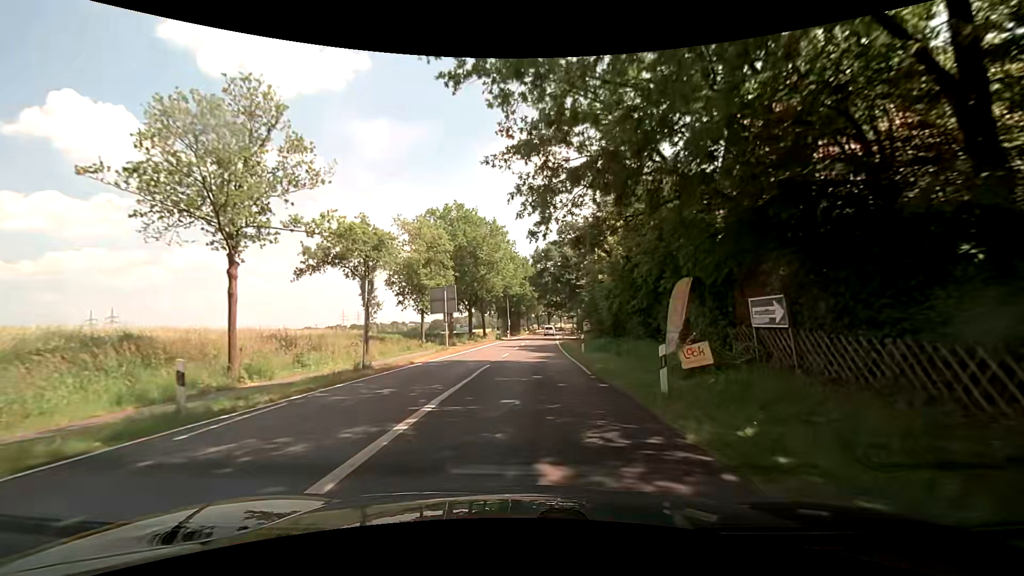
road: secondary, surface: asphalt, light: Day
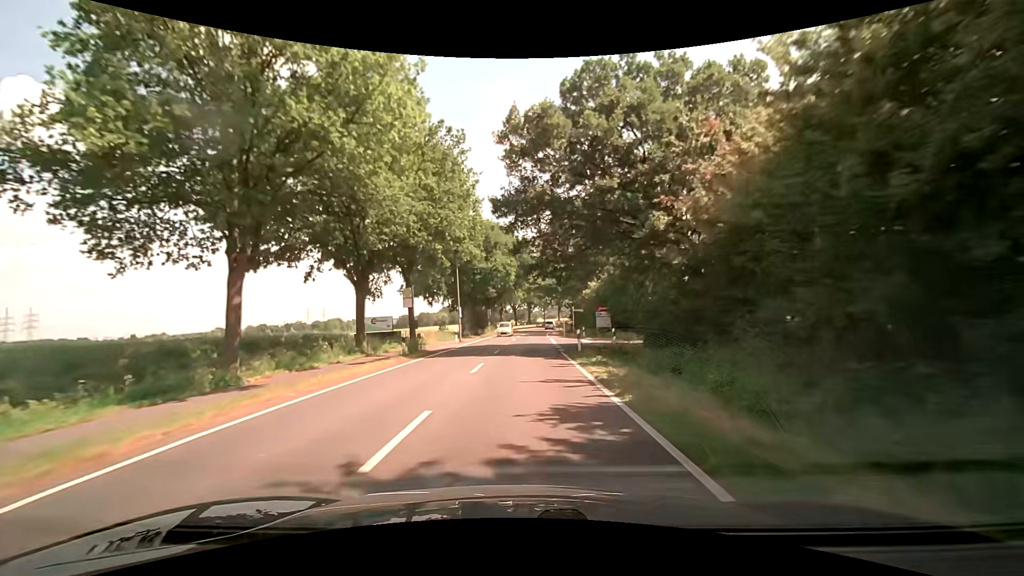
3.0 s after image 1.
(+0.9, +38.0) m; +2°
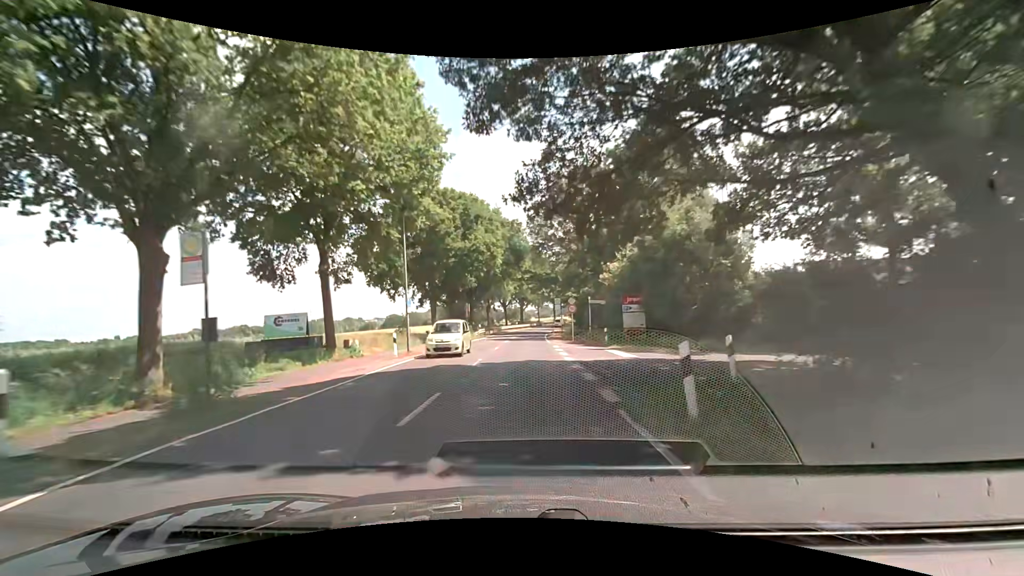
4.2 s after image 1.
(+0.2, +16.1) m; +1°
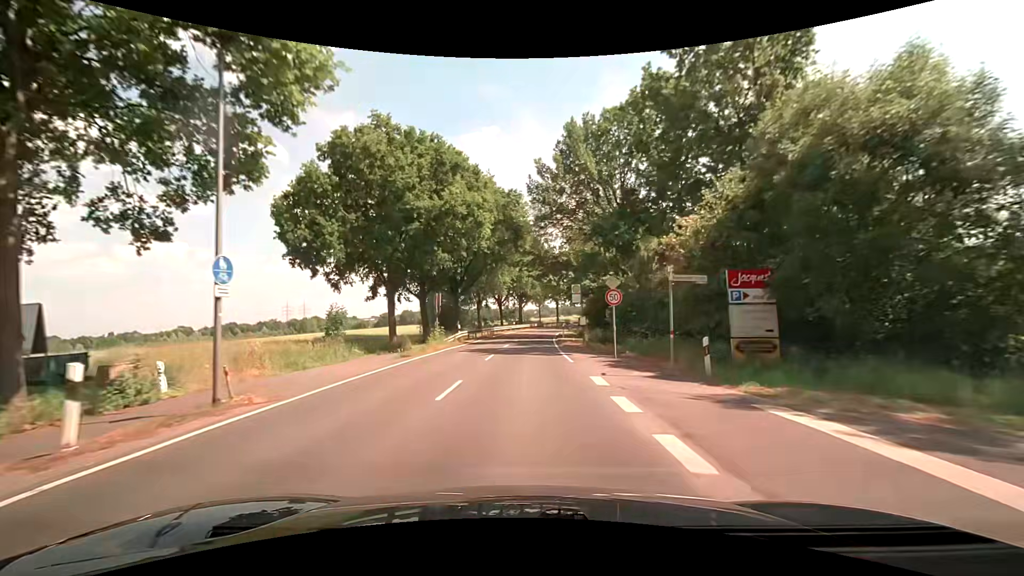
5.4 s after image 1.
(-0.2, +15.9) m; -1°
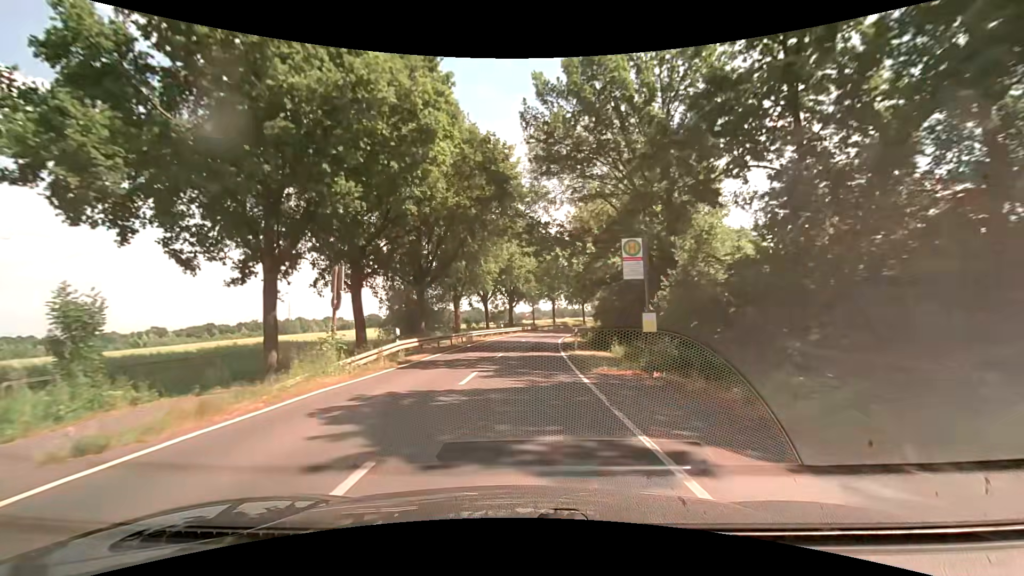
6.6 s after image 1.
(+0.2, +15.7) m; +2°
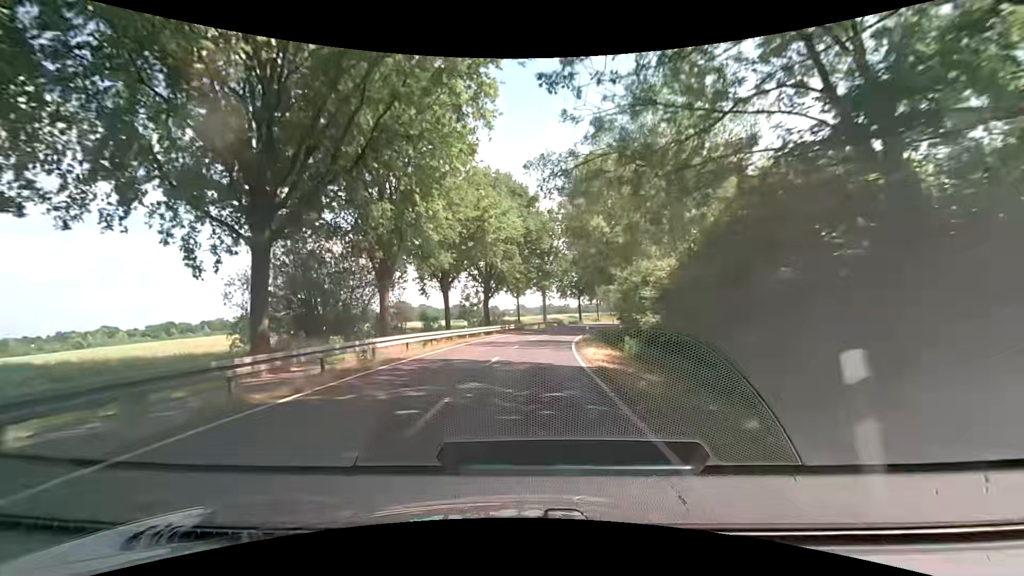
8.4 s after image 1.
(+0.2, +23.2) m; +1°
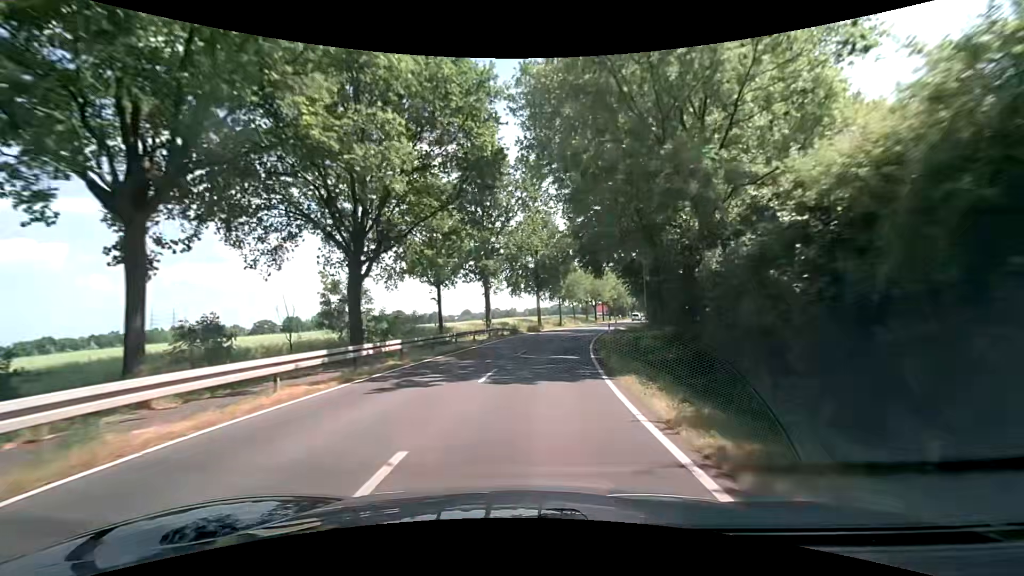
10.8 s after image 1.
(+1.6, +30.3) m; +7°
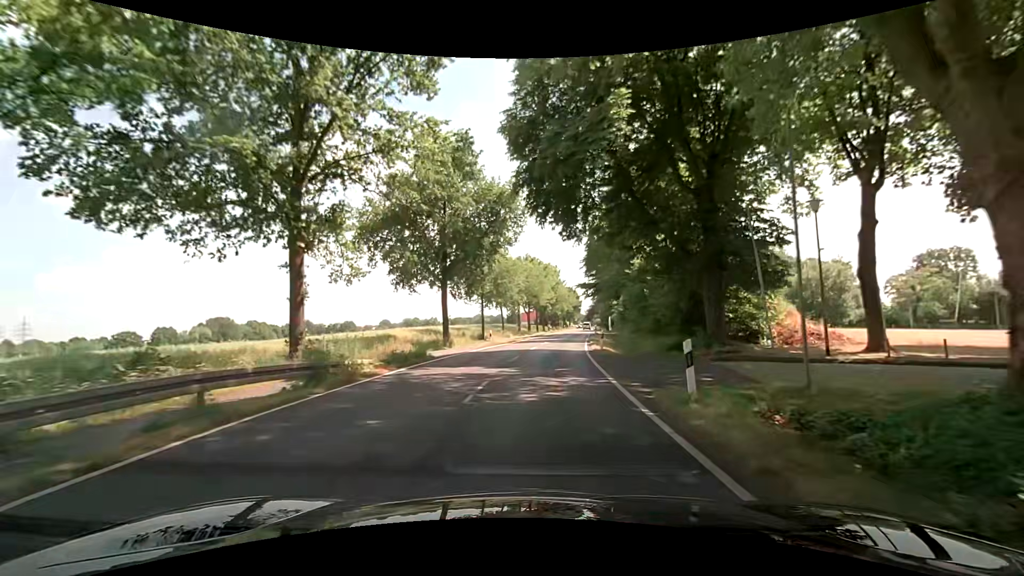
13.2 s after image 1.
(+1.9, +29.5) m; +8°
(0, +10) (+1, +20) (+2, +30) (+3, +40) (+5, +50) (+6, +60) (+8, +70) (+9, +79) (+11, +89) (+12, +99) m
